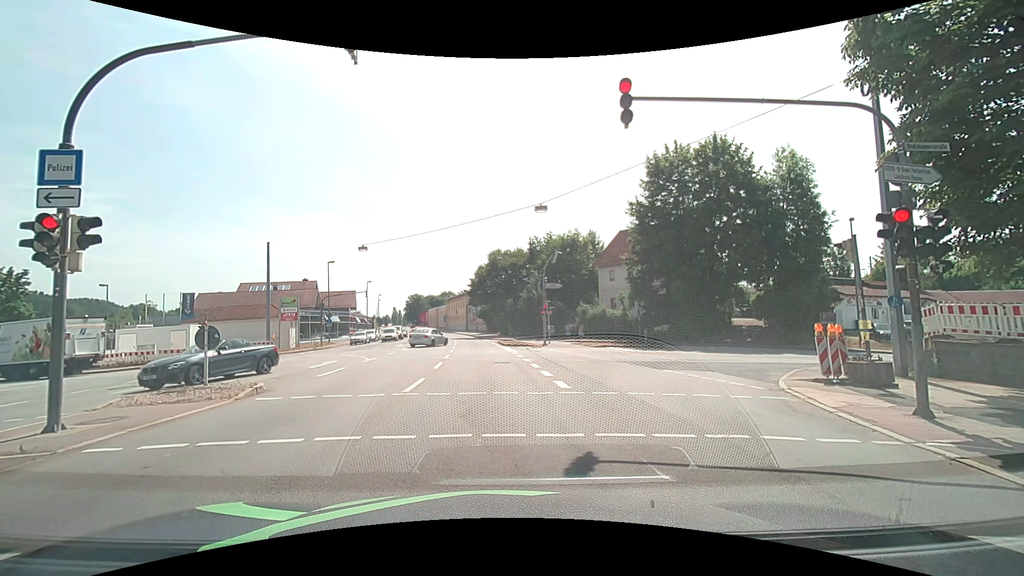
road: primary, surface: asphalt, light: Day
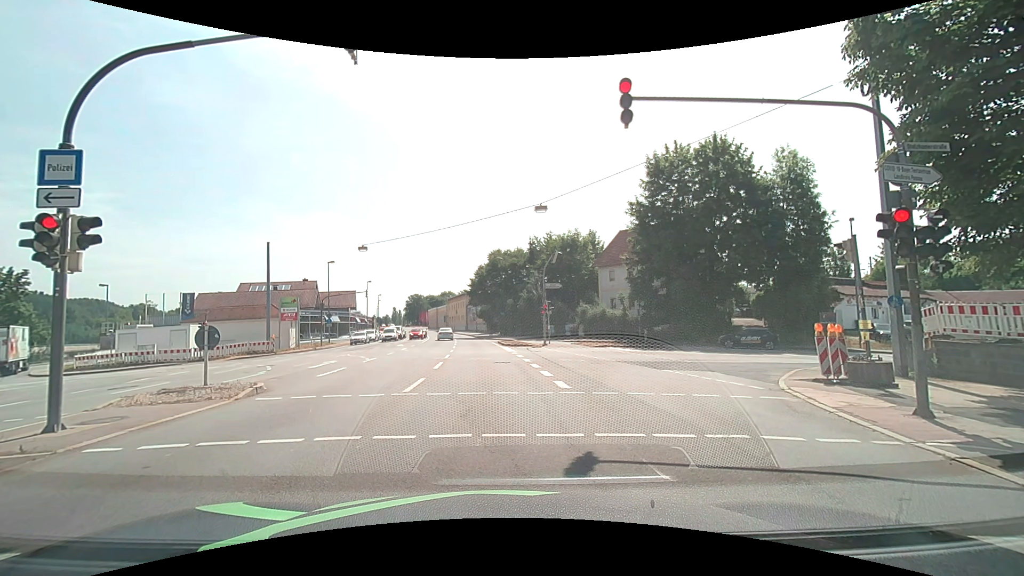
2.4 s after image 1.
(0.0, 0.0) m; 0°
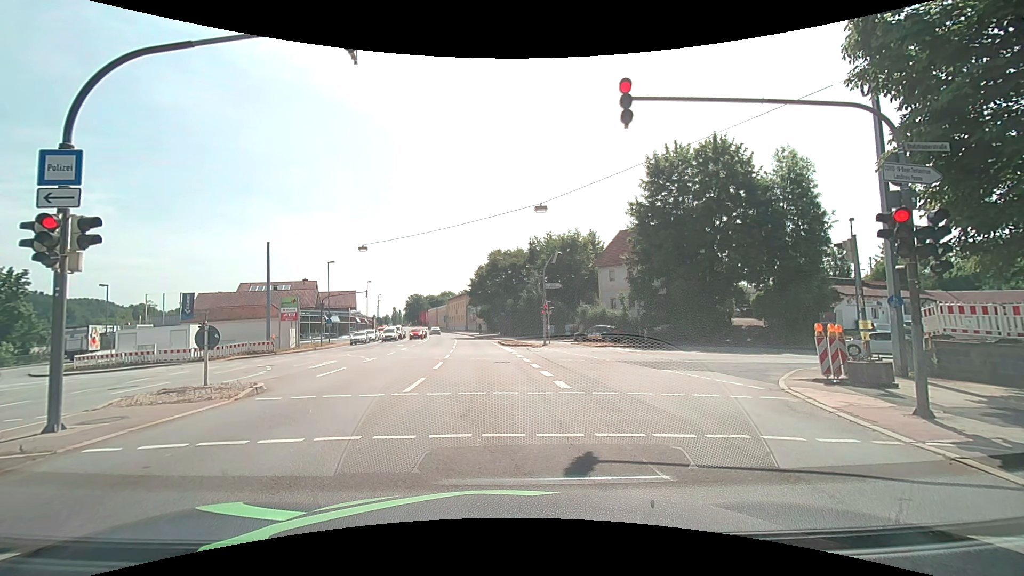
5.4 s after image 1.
(0.0, 0.0) m; 0°
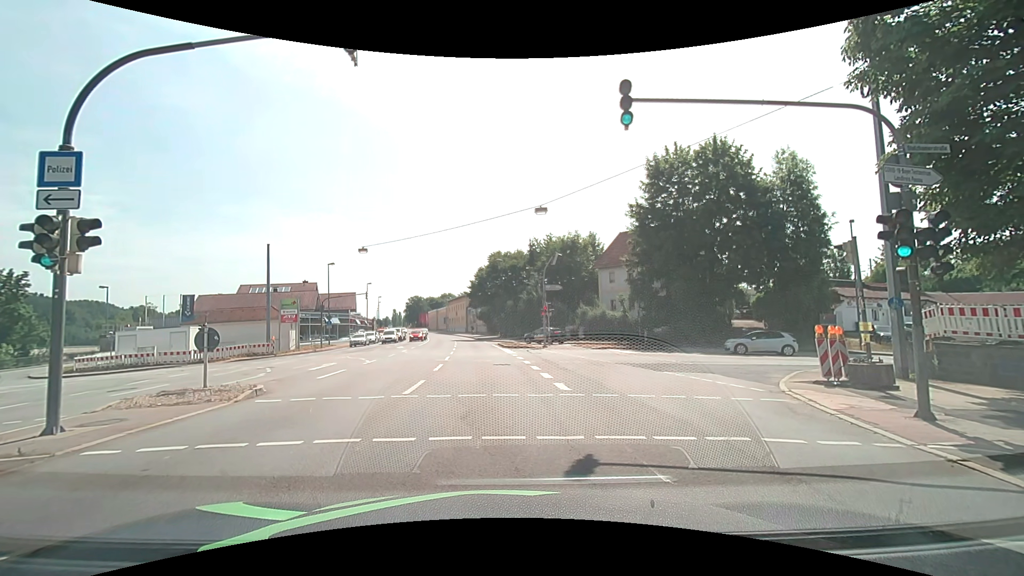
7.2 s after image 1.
(0.0, 0.0) m; 0°
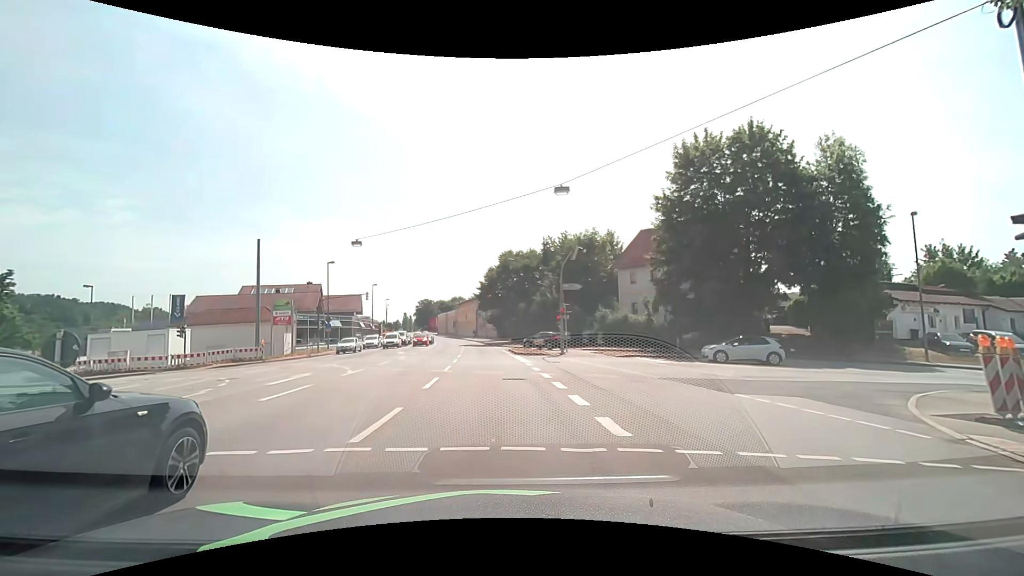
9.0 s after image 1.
(-0.1, +5.0) m; -1°
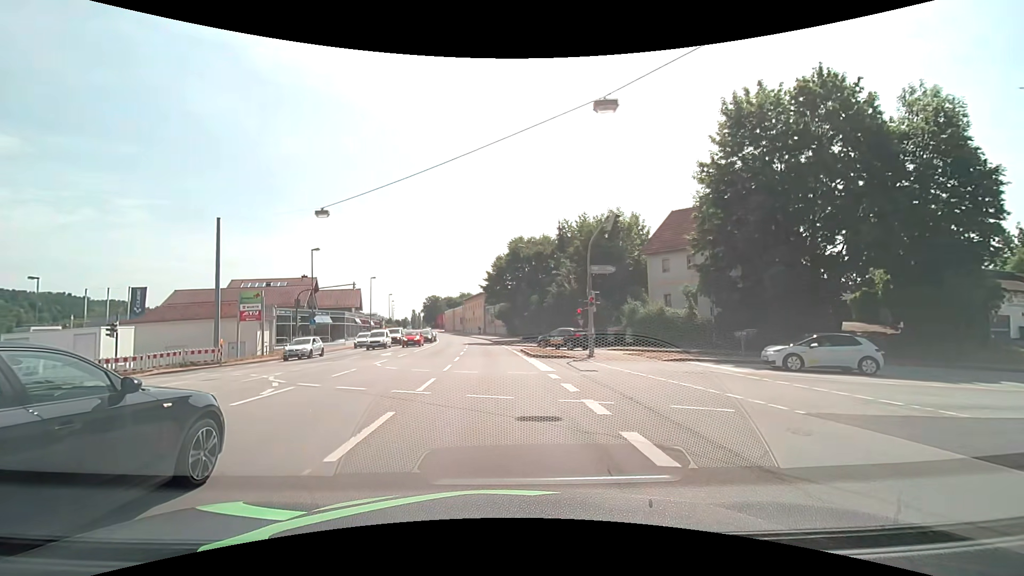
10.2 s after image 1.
(-0.1, +8.0) m; -1°
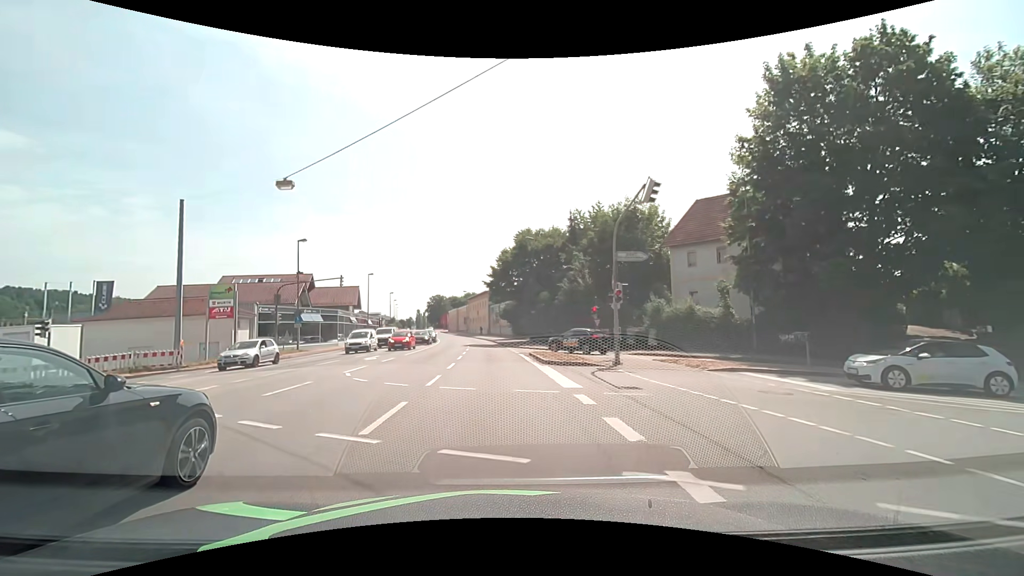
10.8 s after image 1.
(-0.1, +5.0) m; -1°
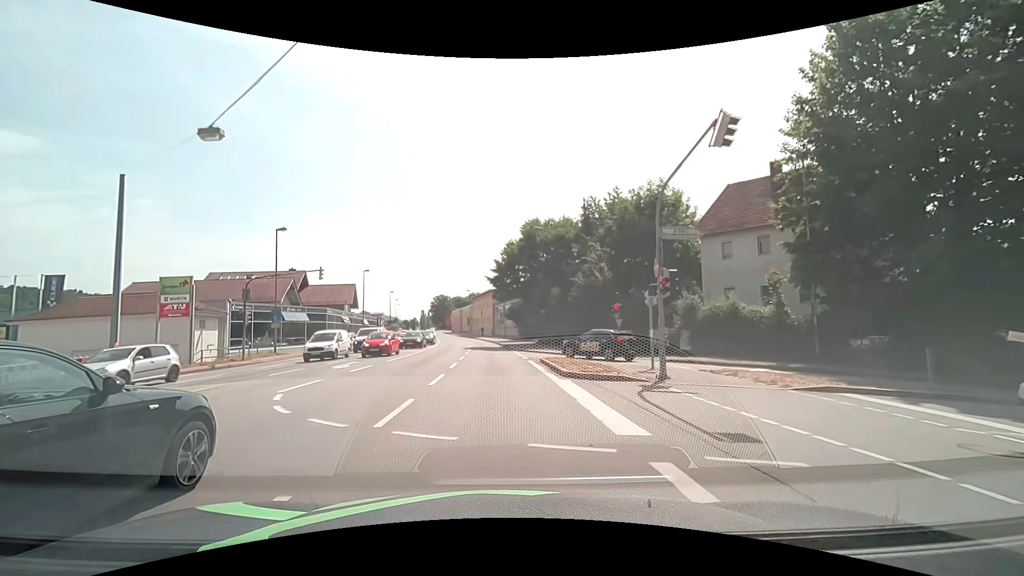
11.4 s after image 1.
(0.0, +5.5) m; -1°
